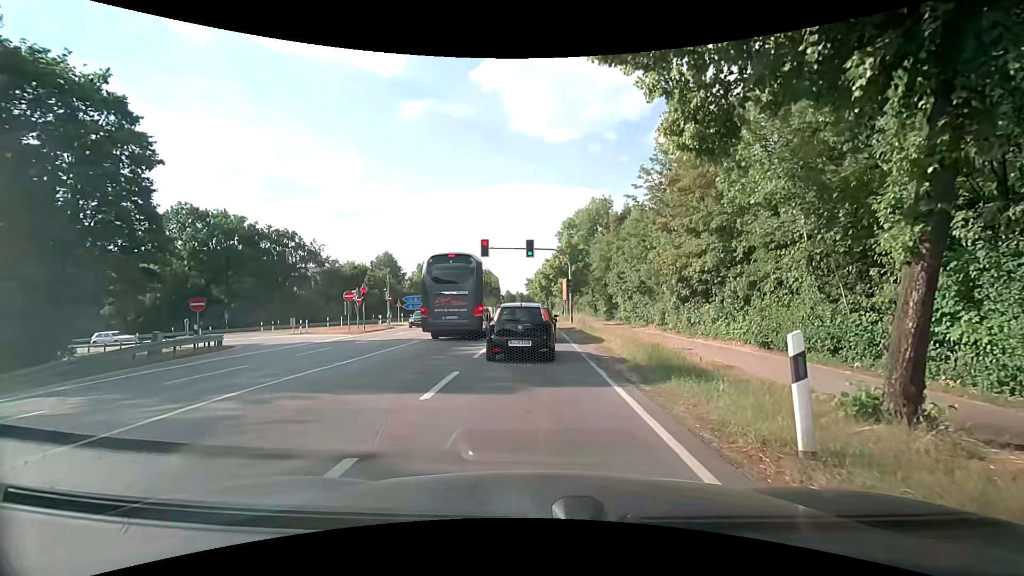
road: secondary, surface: asphalt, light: Day
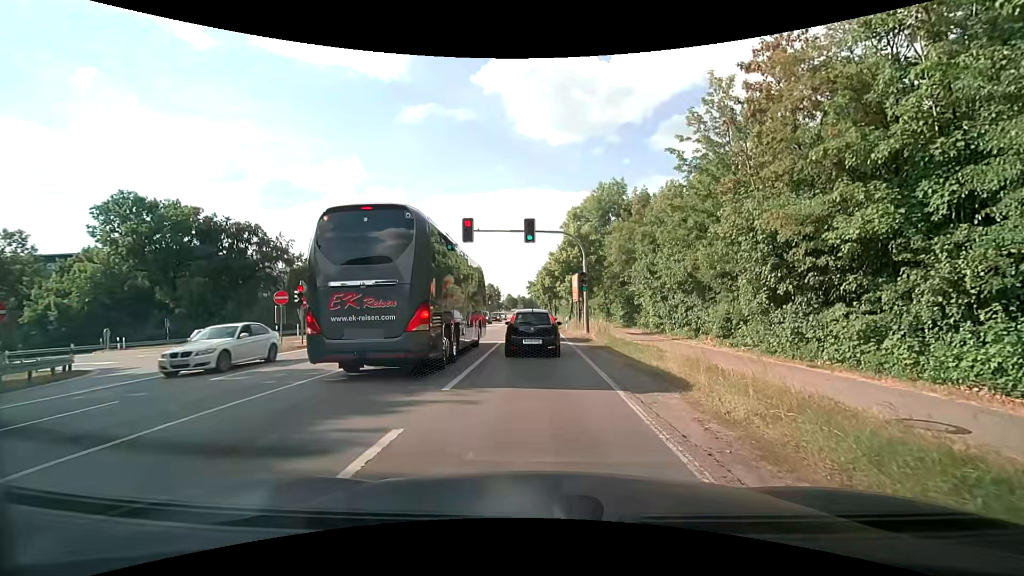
(-0.2, +10.6) m; 0°
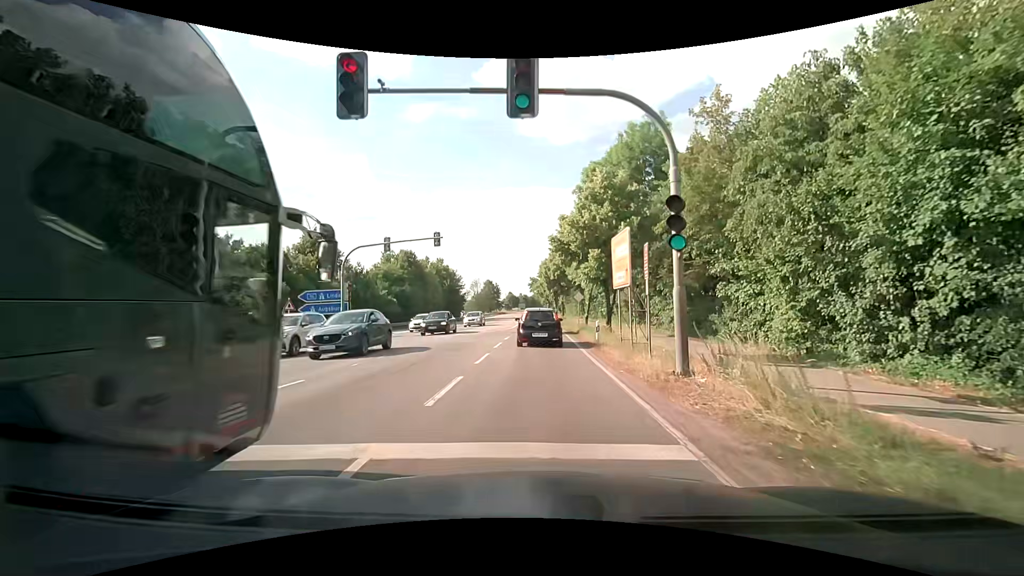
(-0.3, +18.7) m; -1°
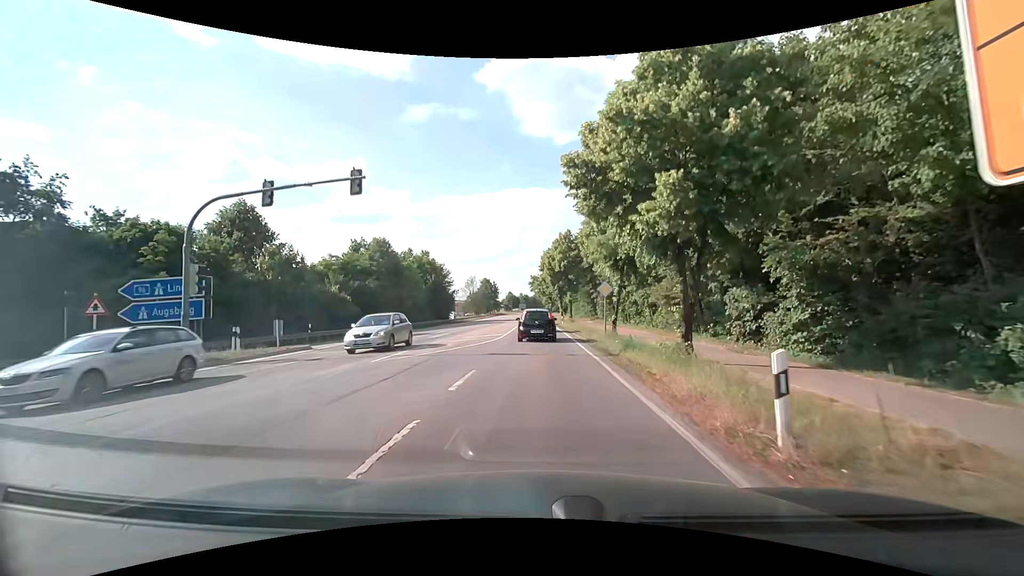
(0.0, +15.3) m; 0°
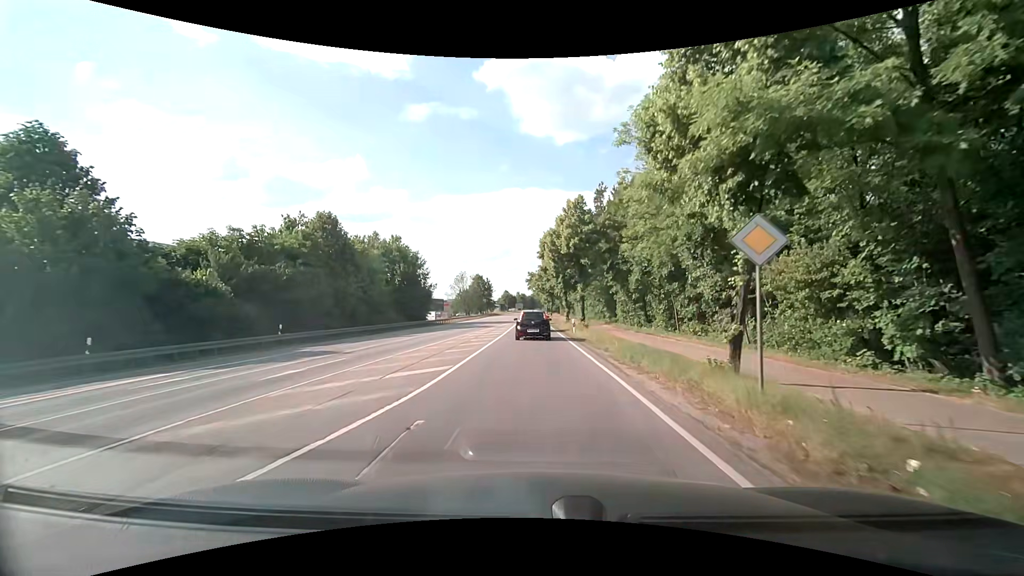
(0.0, +17.8) m; 0°
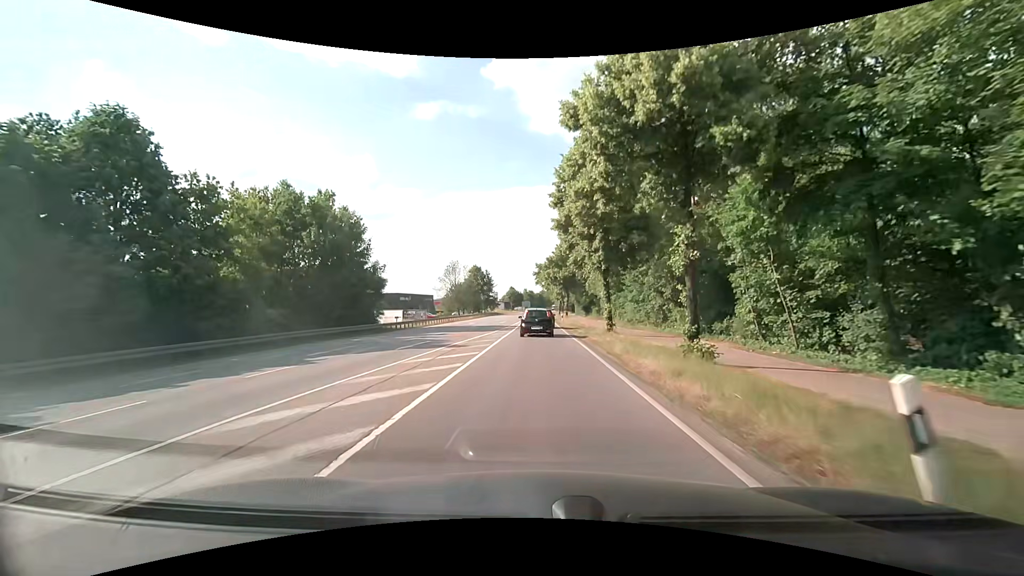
(-0.2, +27.3) m; -1°
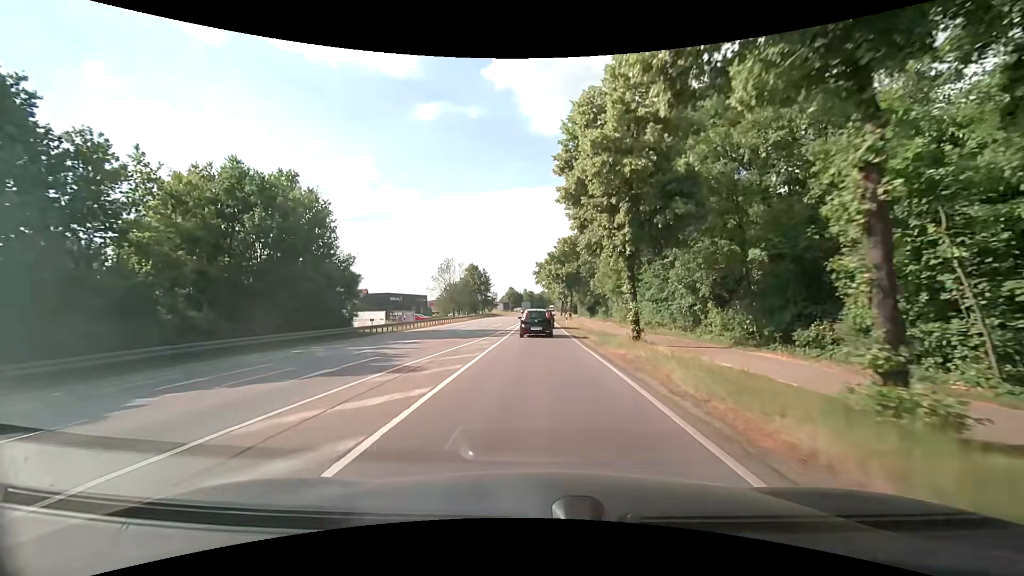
(0.0, +7.4) m; 0°
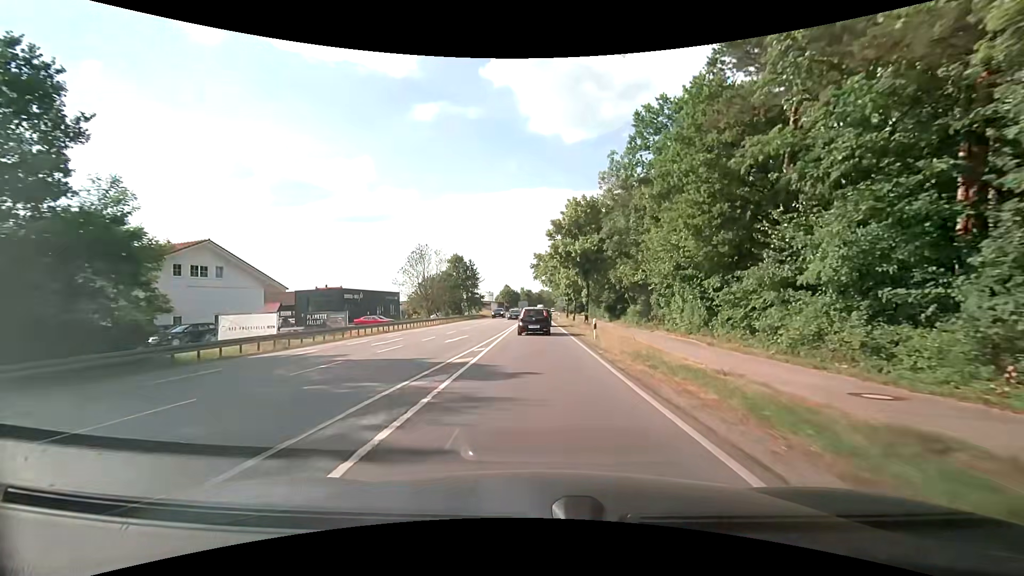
(-0.1, +23.2) m; -1°
(0, +10) (0, +20) (0, +30) (+1, +40) (+1, +50) (+1, +60) (+1, +70) (+1, +80) (+2, +90) (+2, +100) m
